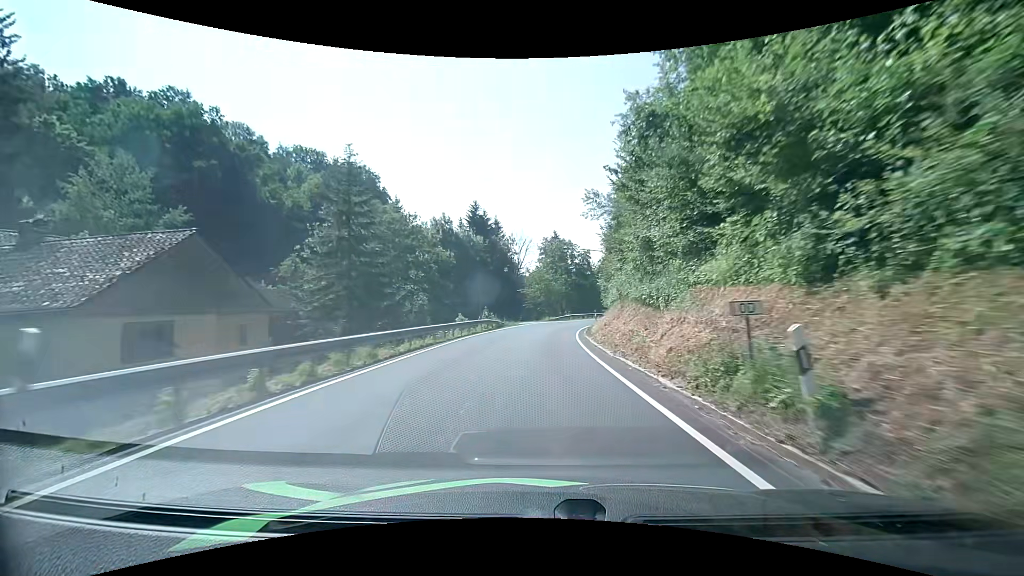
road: secondary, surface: asphalt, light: Day
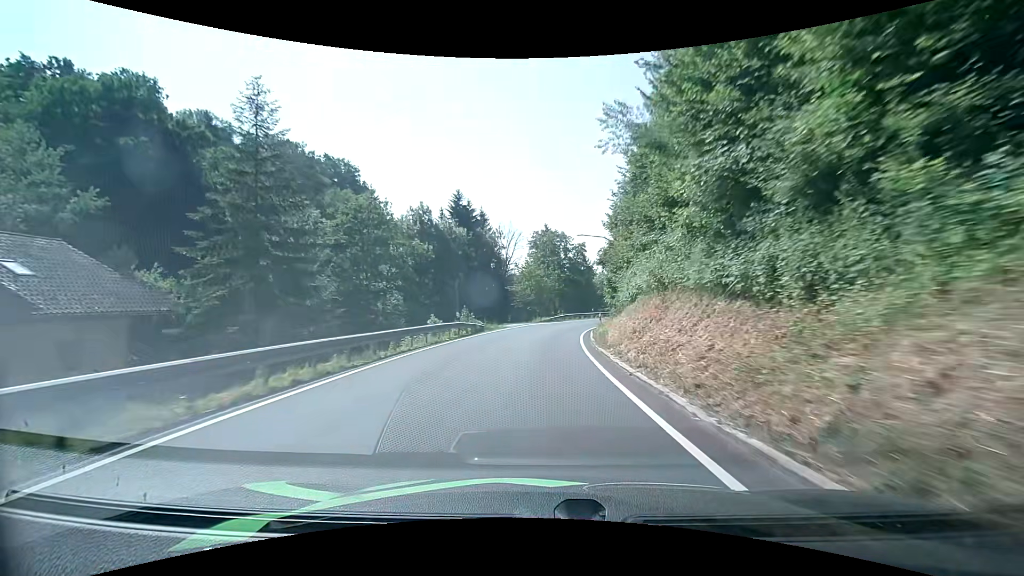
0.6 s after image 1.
(0.0, +9.3) m; +1°
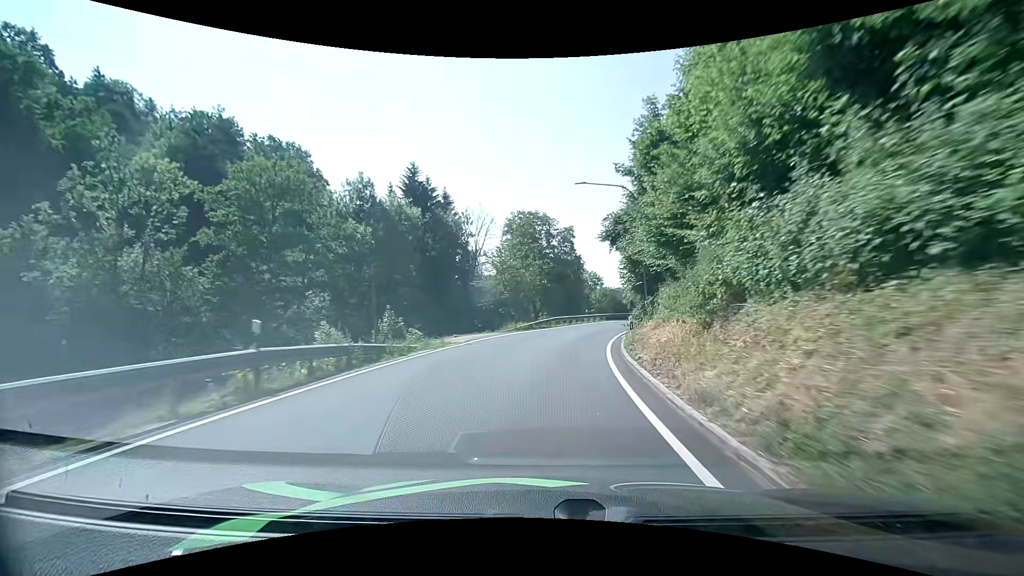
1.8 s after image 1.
(+0.2, +18.0) m; +2°
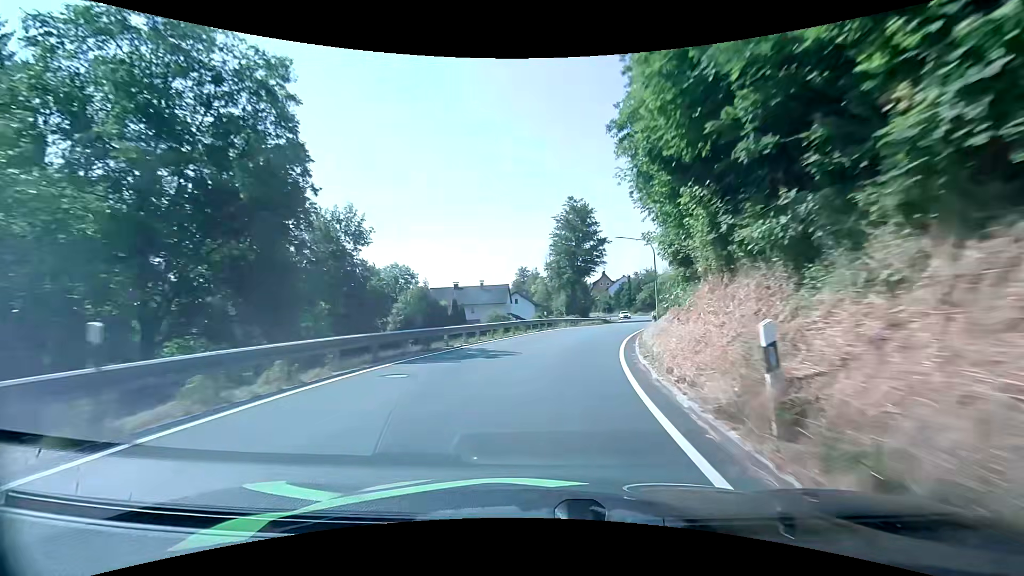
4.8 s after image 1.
(+7.2, +43.5) m; +20°
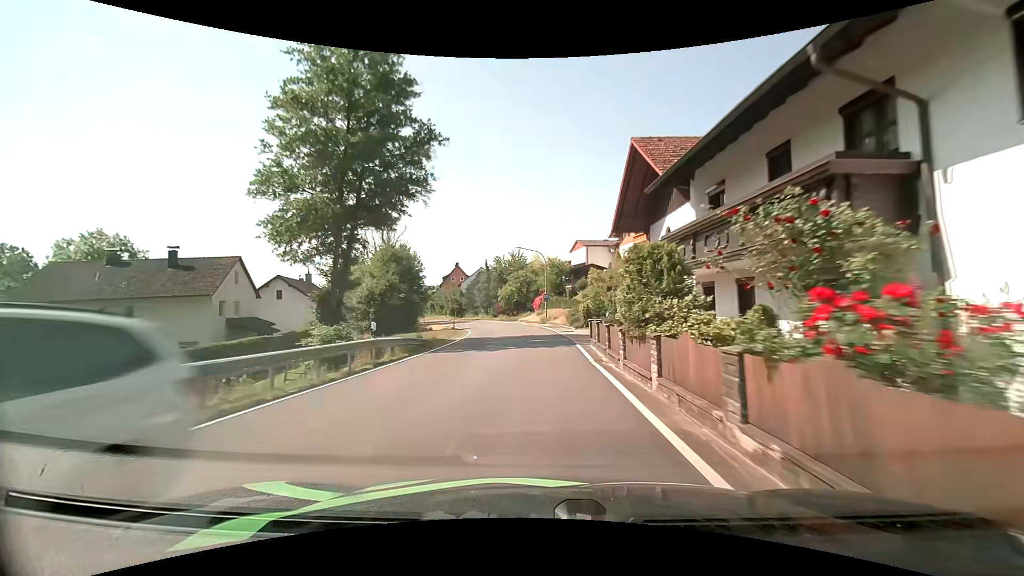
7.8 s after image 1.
(+7.1, +41.8) m; +17°
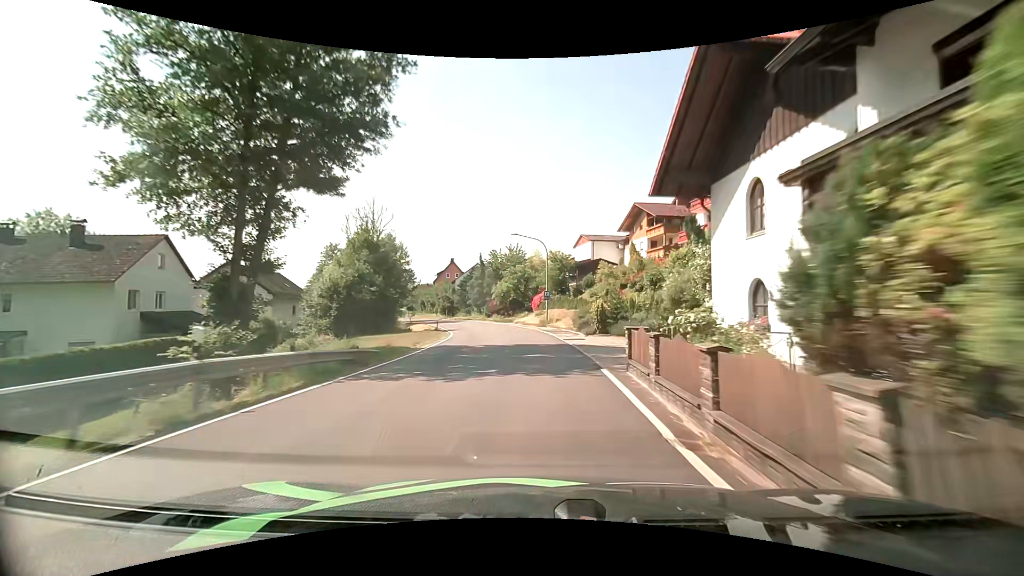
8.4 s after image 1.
(-0.1, +8.2) m; -1°
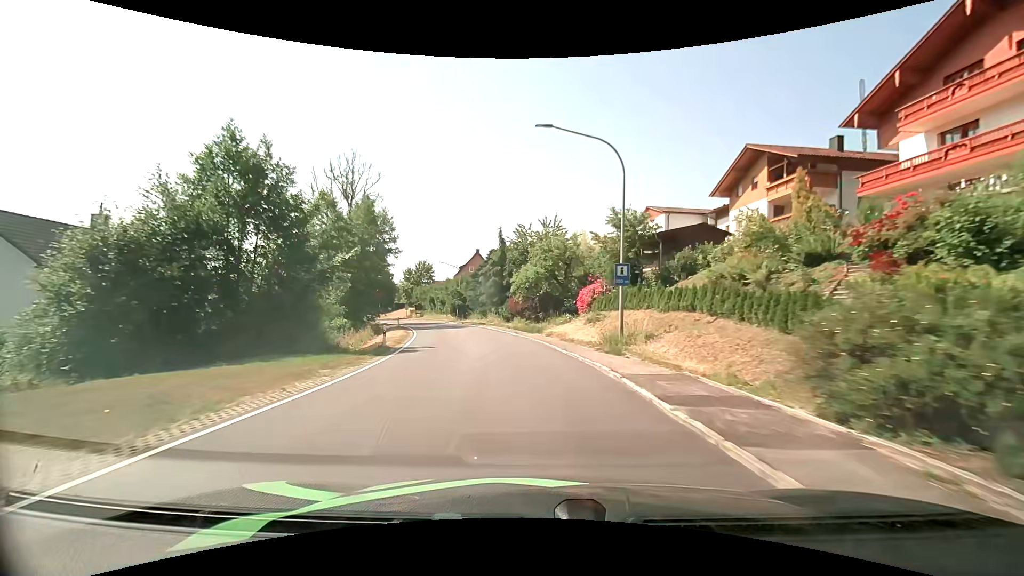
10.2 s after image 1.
(-0.4, +23.8) m; -4°
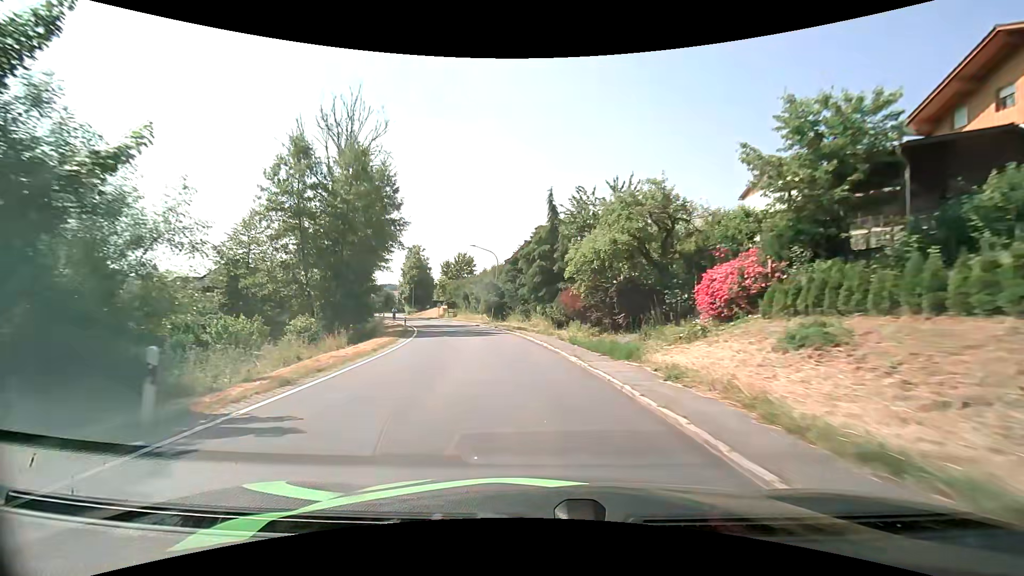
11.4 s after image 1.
(-0.6, +16.0) m; -5°
(0, +10) (-1, +20) (-3, +30) (-5, +40) (-8, +49) (-12, +59) (-15, +68) (-19, +77) (-24, +86) (-27, +95) m
